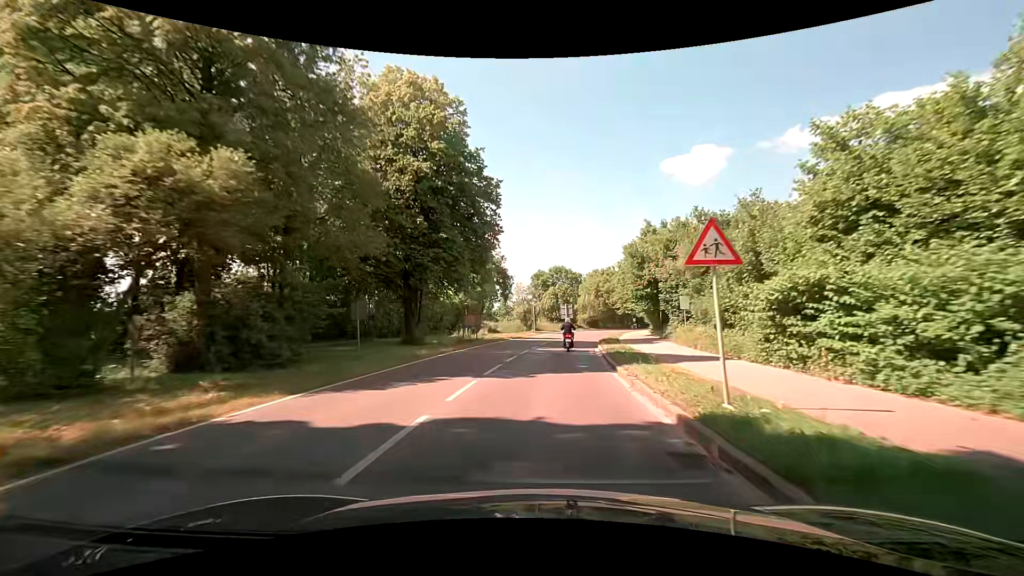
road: secondary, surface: asphalt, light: Day
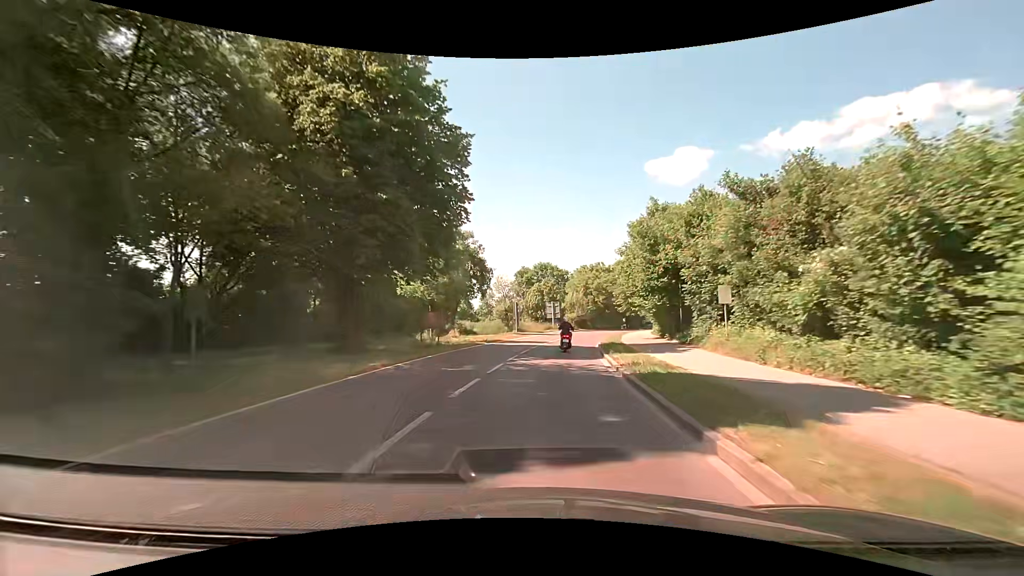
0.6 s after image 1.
(+0.4, +8.8) m; +4°
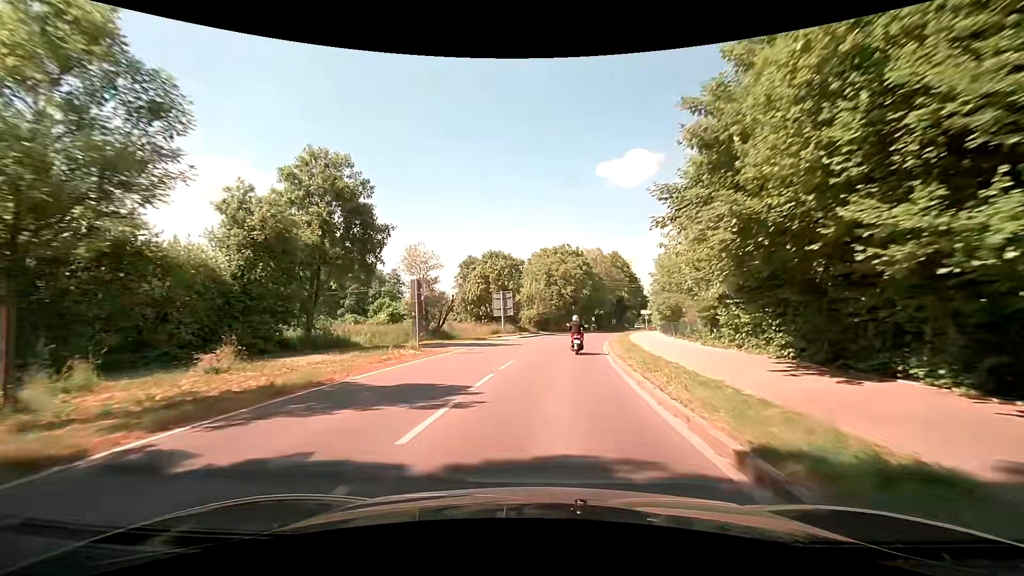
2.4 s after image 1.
(+0.9, +25.5) m; +4°
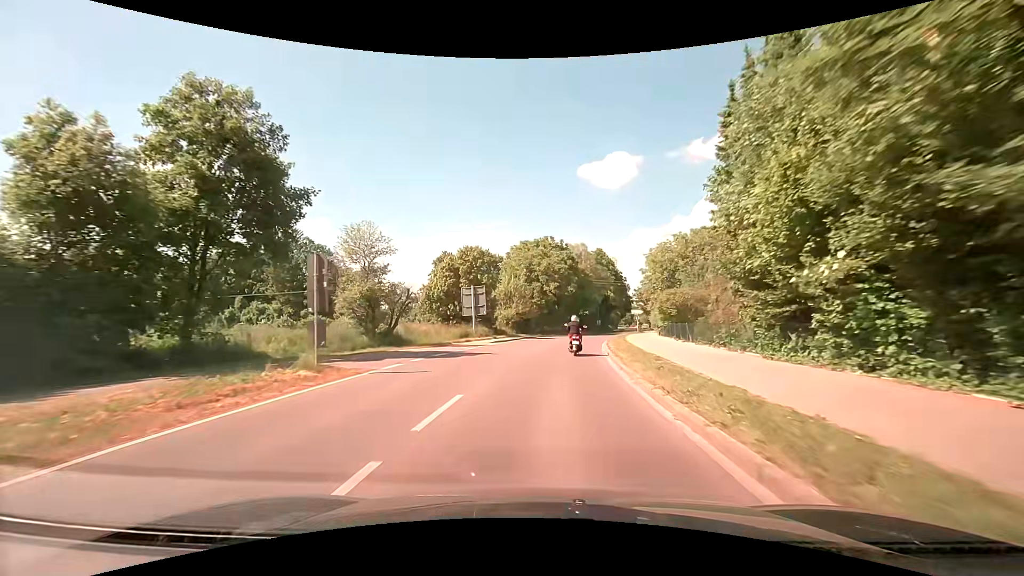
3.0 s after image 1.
(+0.2, +8.3) m; +2°
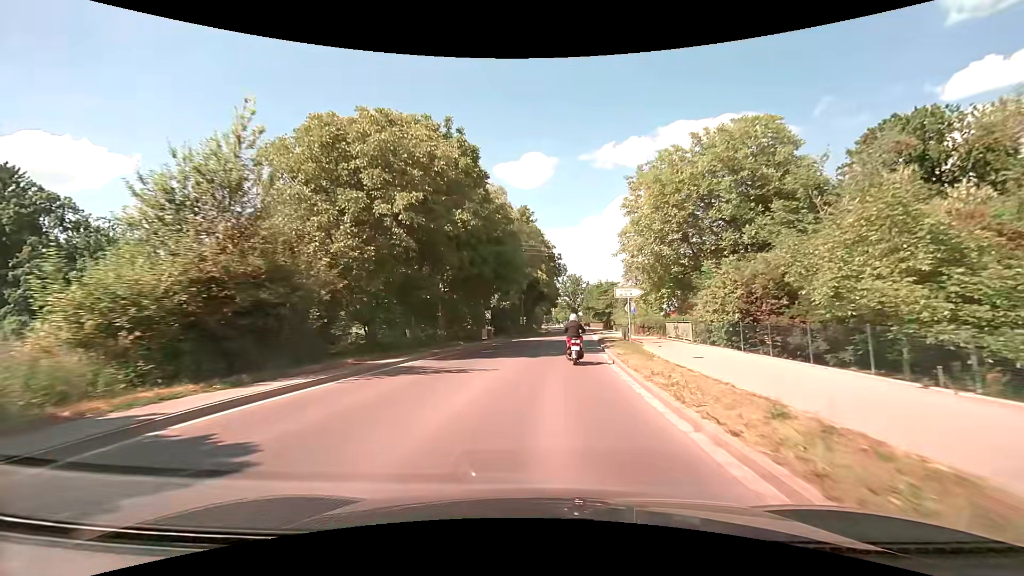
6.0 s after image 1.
(+3.7, +42.1) m; +10°
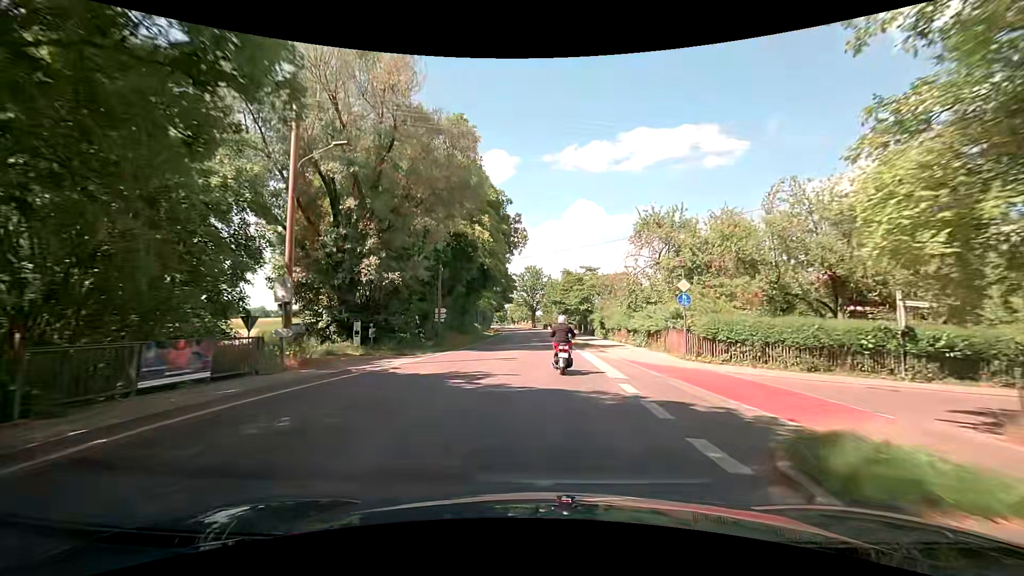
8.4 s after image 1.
(+1.7, +31.7) m; +5°
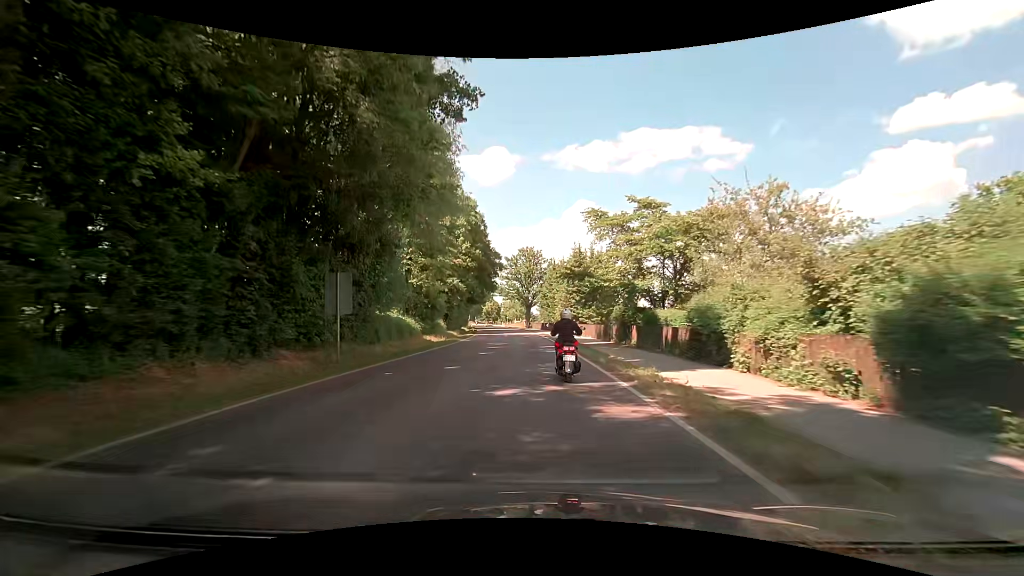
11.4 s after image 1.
(+0.5, +39.2) m; 0°
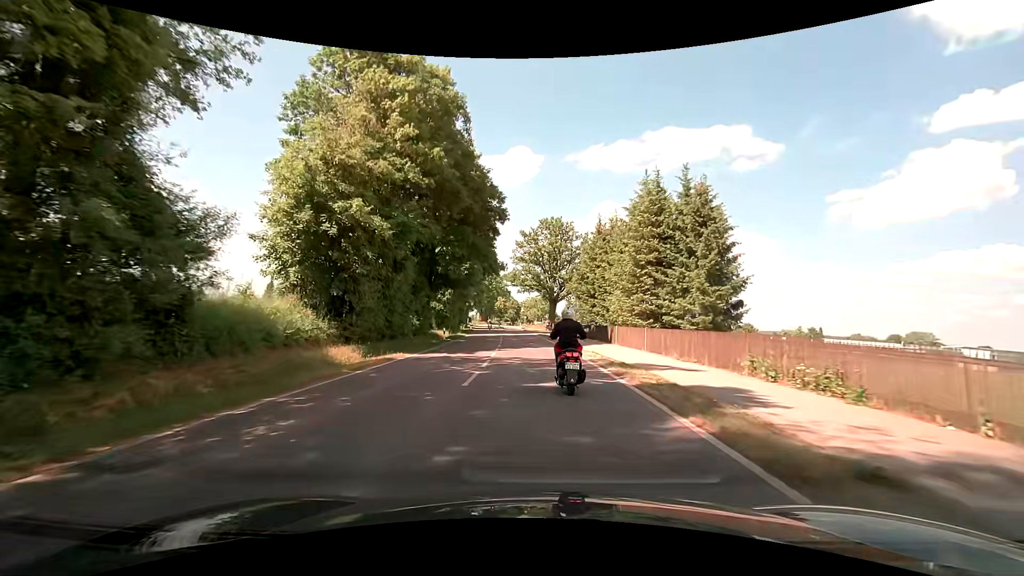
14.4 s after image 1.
(-0.2, +38.0) m; -1°
(0, +10) (0, +20) (-1, +30) (-1, +40) (-2, +50) (-3, +60) (-4, +70) (-4, +80) (-5, +90) (-5, +100) m
